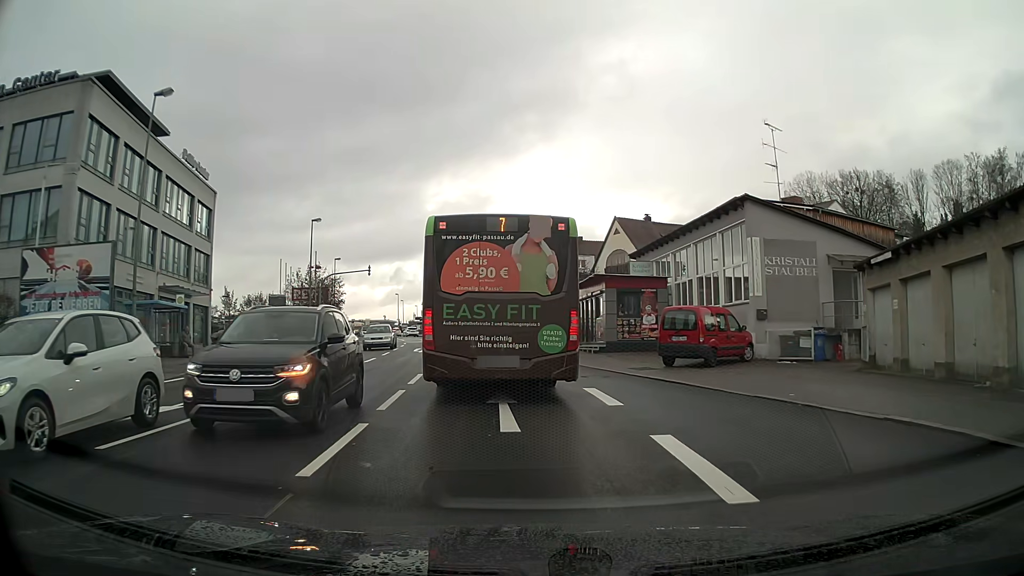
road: tertiary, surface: asphalt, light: Day
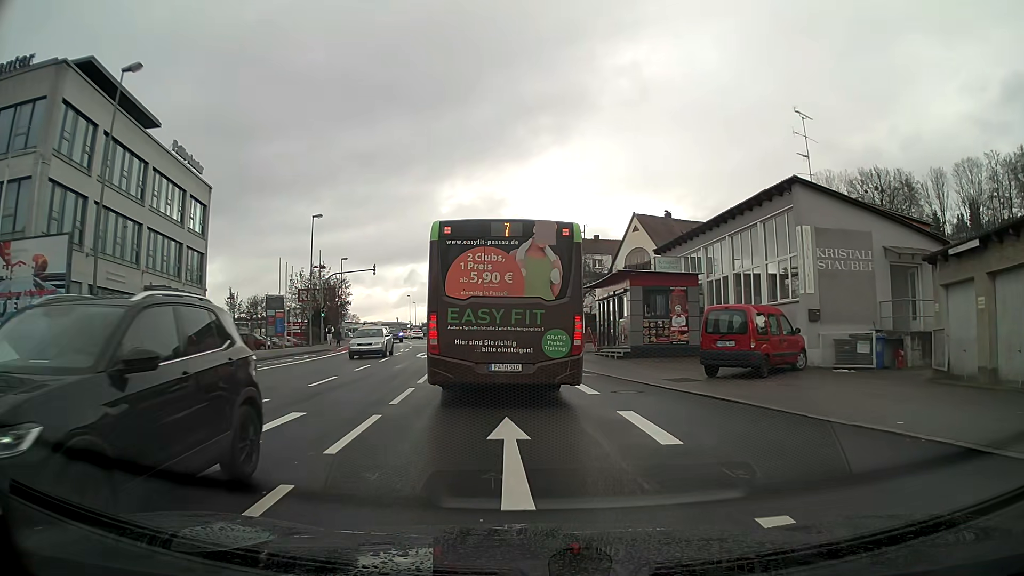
(0.0, +3.4) m; -1°
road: tertiary_link
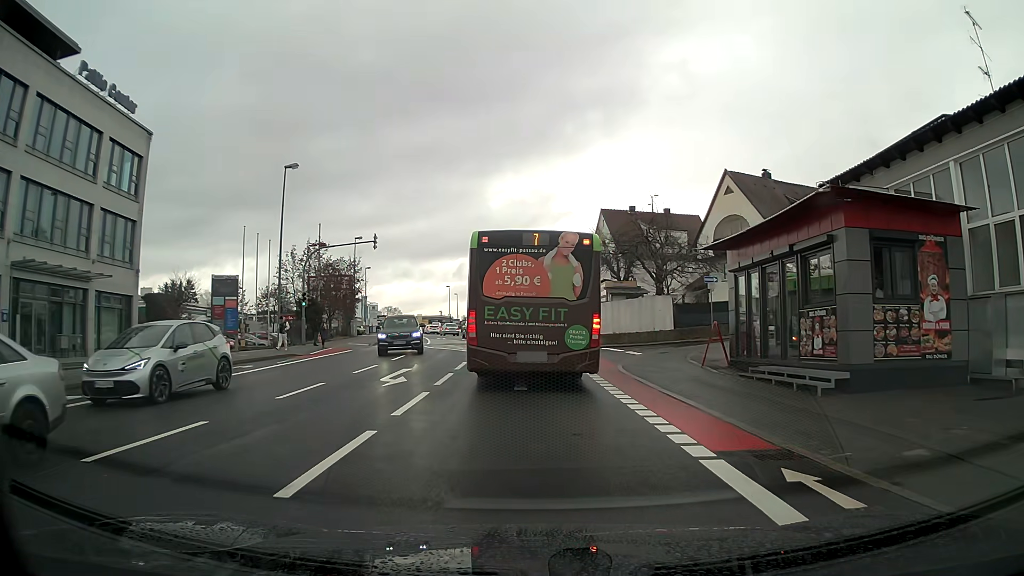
(-0.6, +15.7) m; -4°
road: tertiary
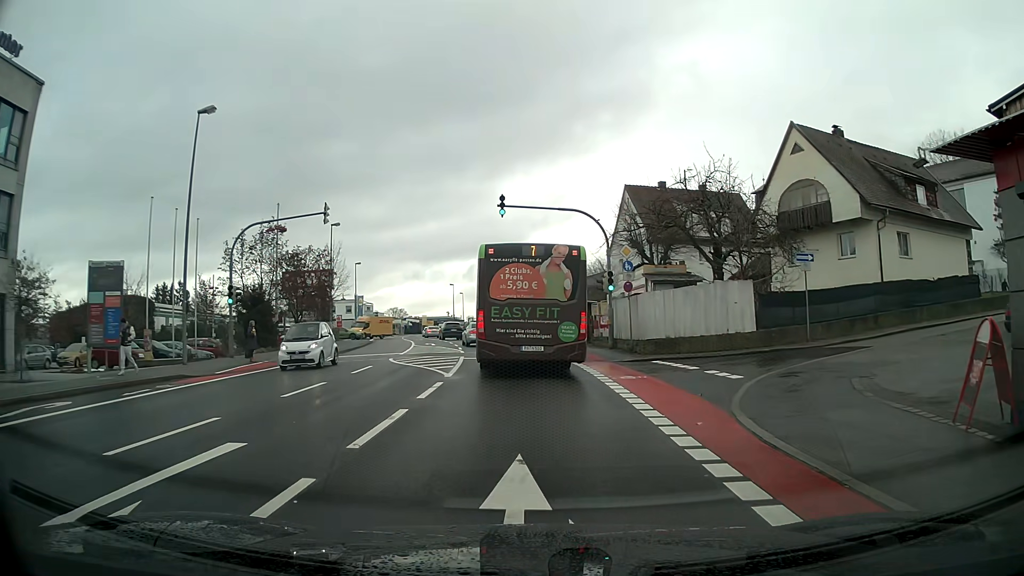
(-0.1, +11.6) m; -1°
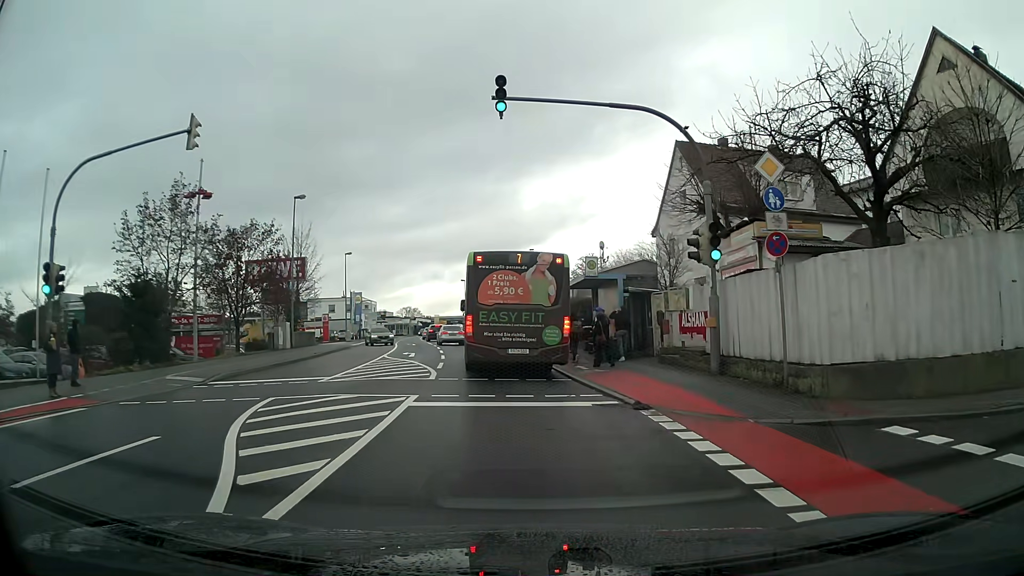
(-0.2, +13.8) m; -2°
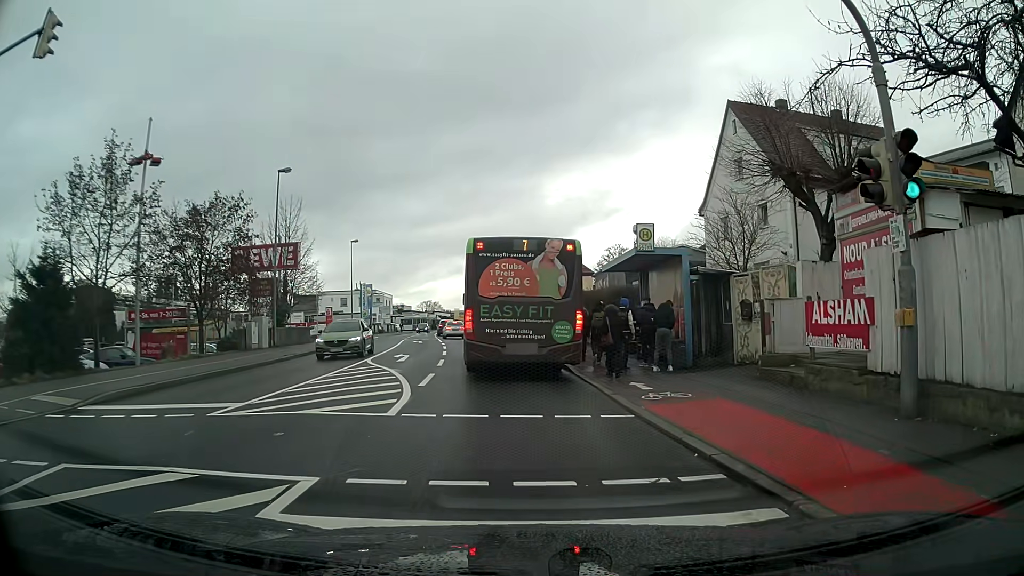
(-0.1, +6.8) m; -1°
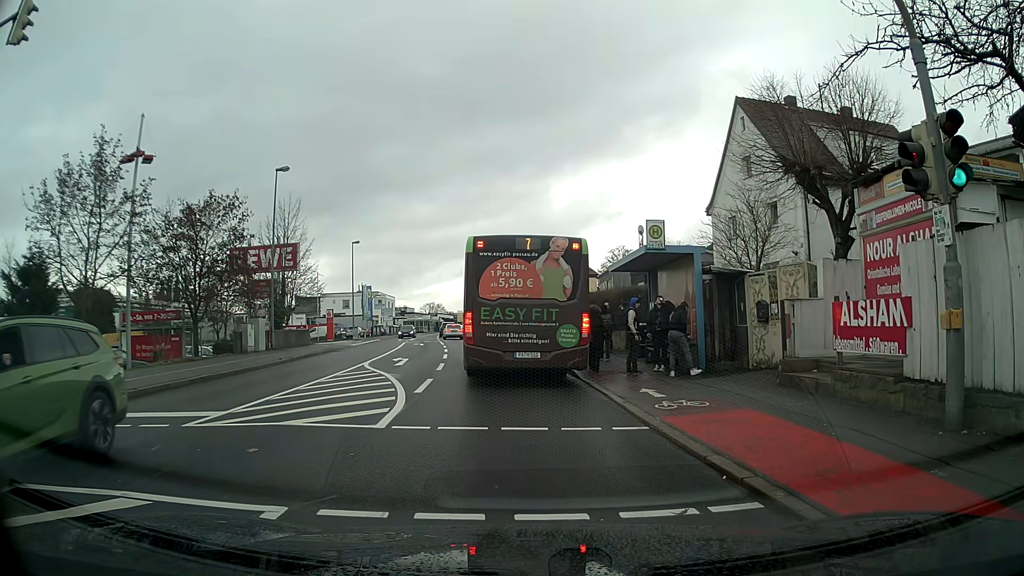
(0.0, +0.9) m; 0°
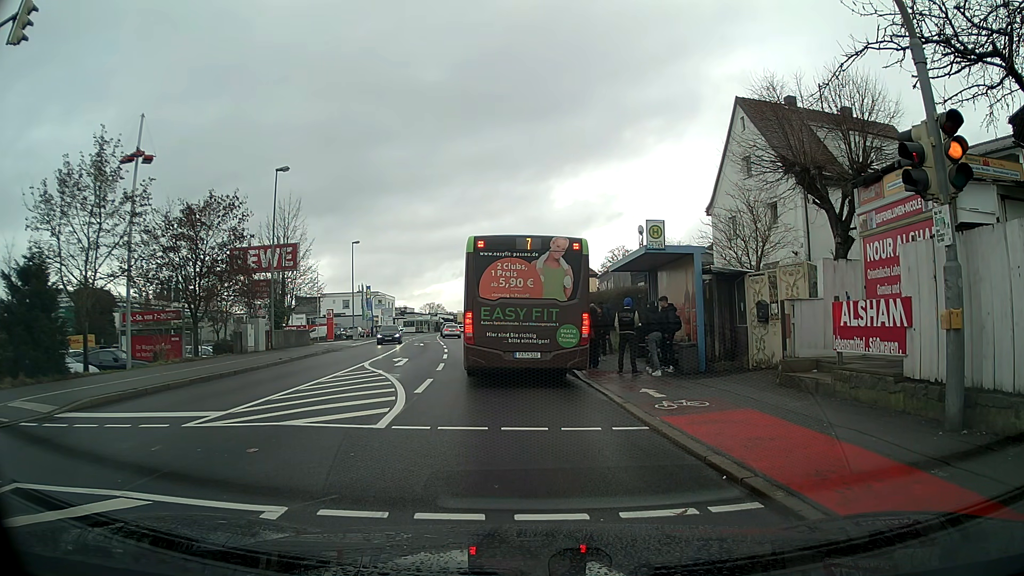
(0.0, 0.0) m; 0°
(0, +10) (-1, +20) (-3, +30) (-4, +40) (-6, +50) (-8, +59) (-9, +69) (-11, +79) (-12, +89) (-13, +99) m
